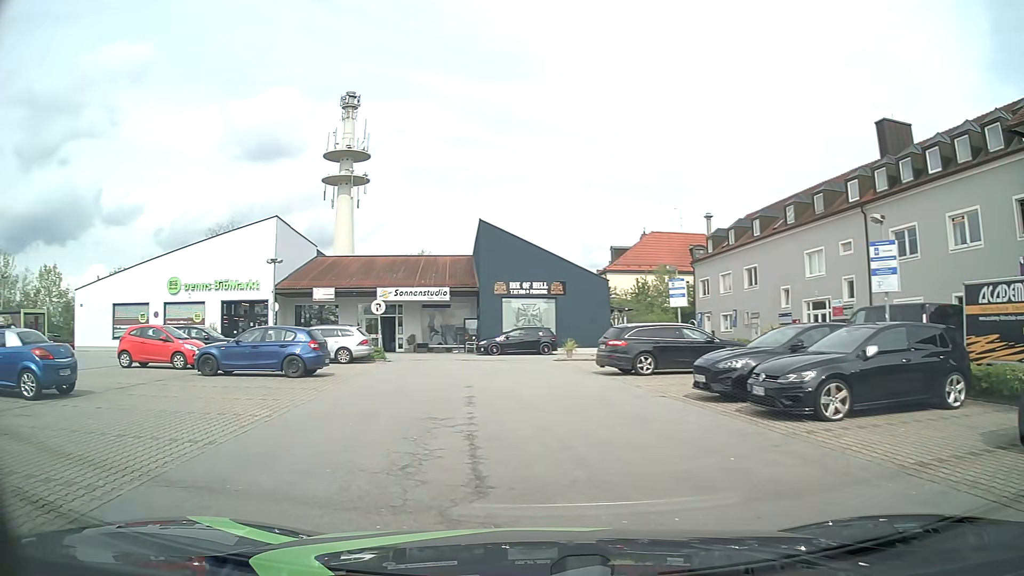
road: service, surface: asphalt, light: Day
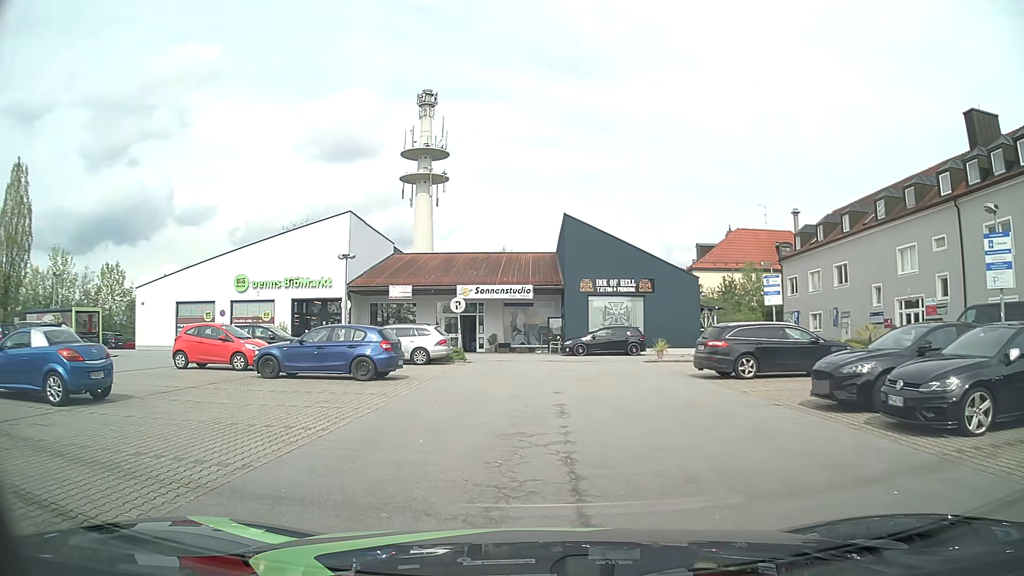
(-0.1, +1.6) m; -5°
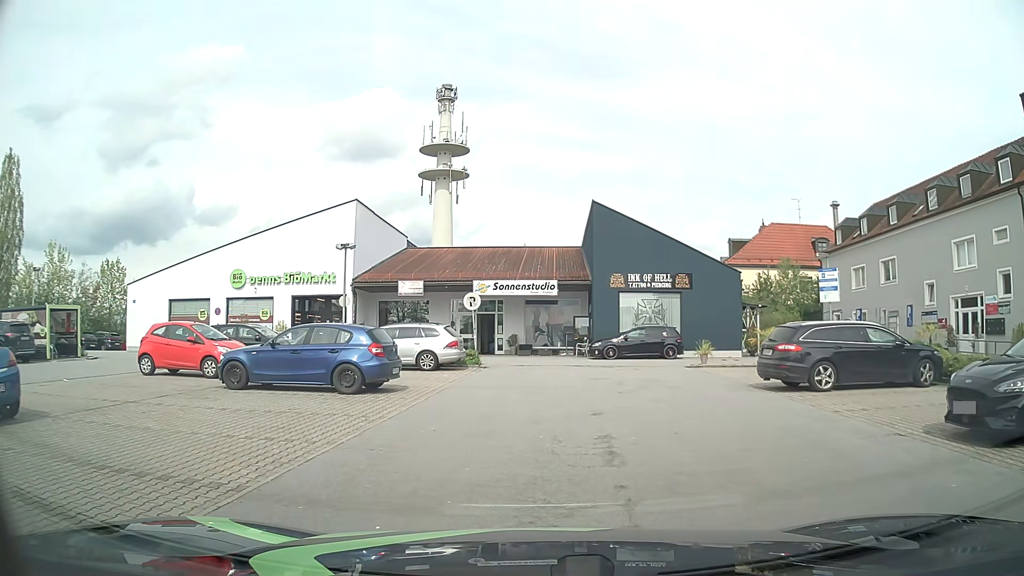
(-0.1, +3.6) m; -3°
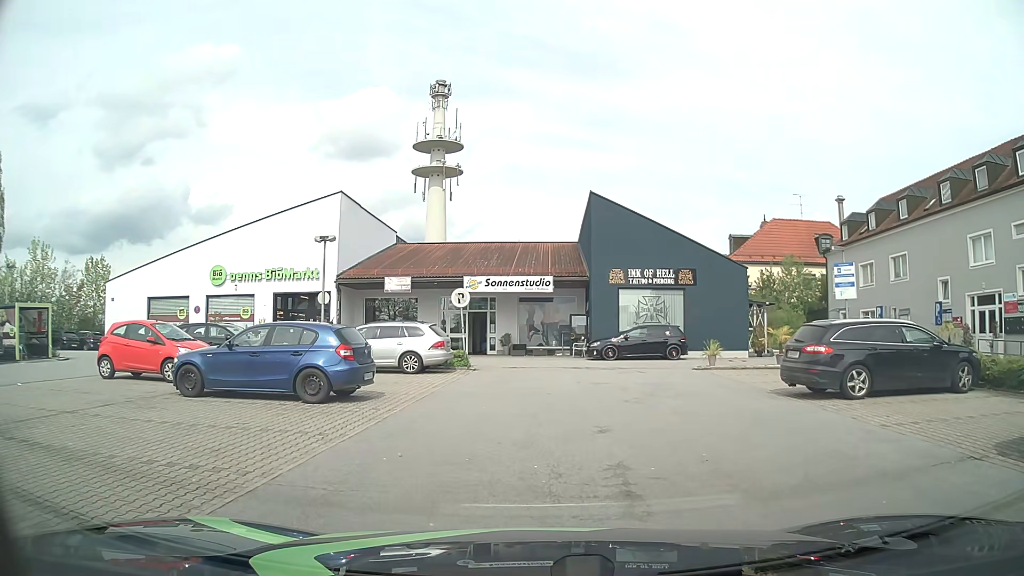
(0.0, +1.9) m; +2°
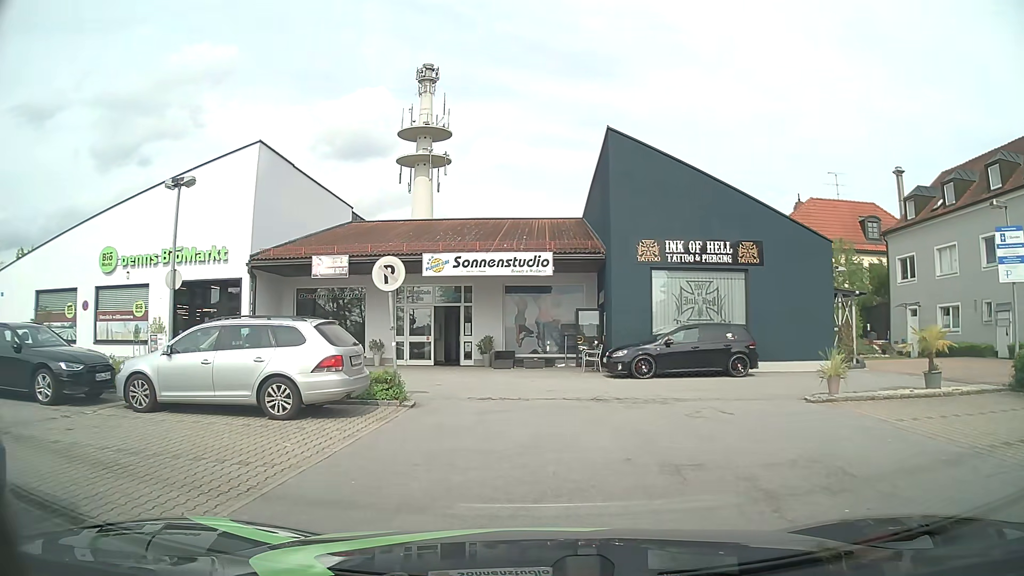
(0.0, +9.7) m; 0°
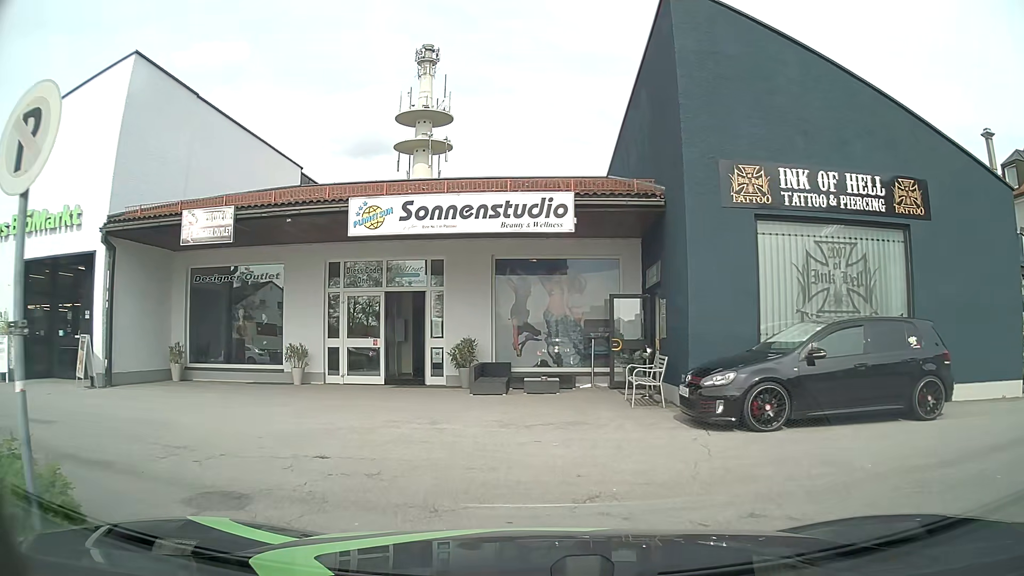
(0.0, +9.0) m; +1°
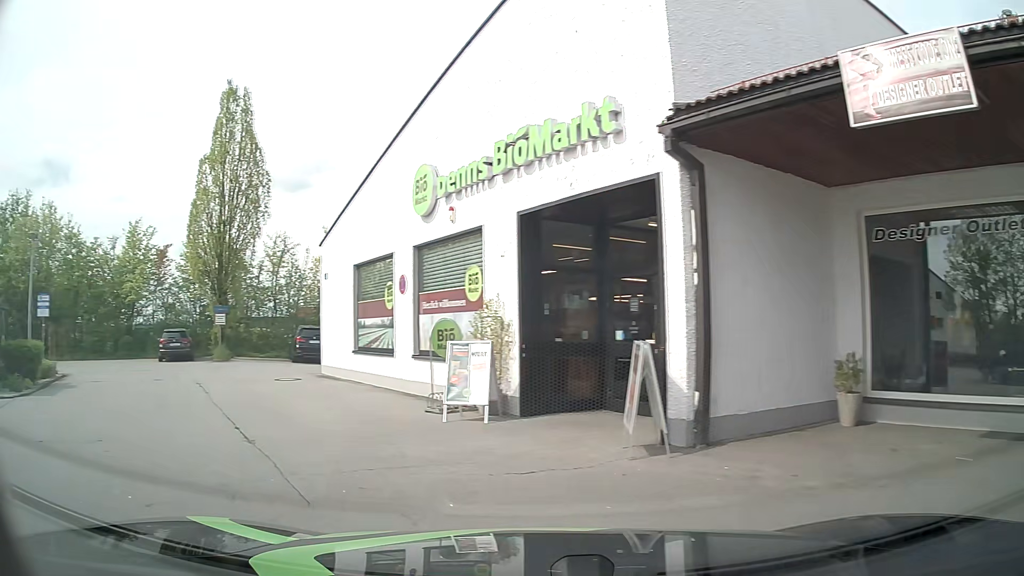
(-3.4, +7.8) m; -58°
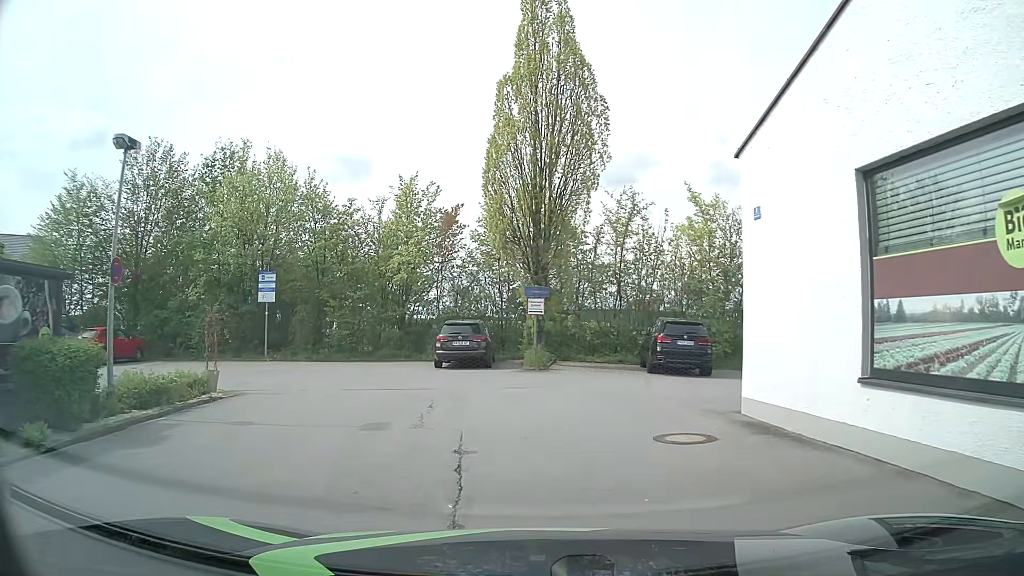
(-3.7, +10.0) m; -26°
